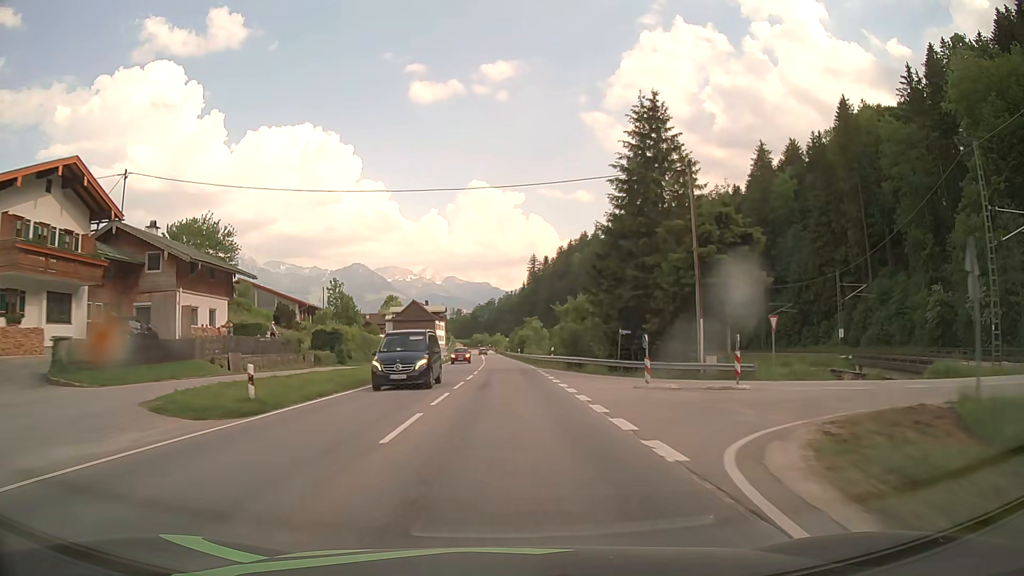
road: primary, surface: asphalt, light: Day
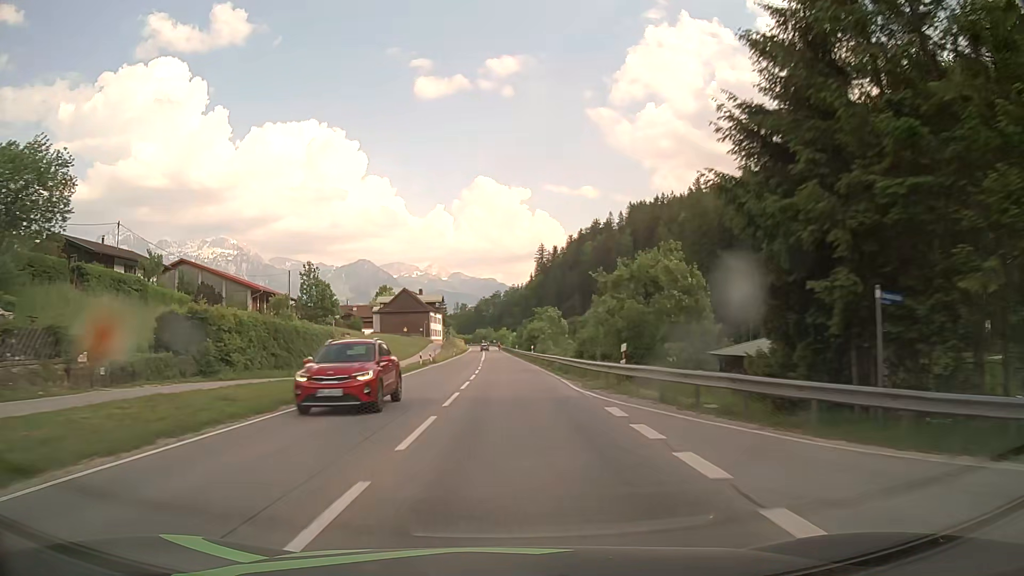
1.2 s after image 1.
(-0.1, +24.9) m; 0°
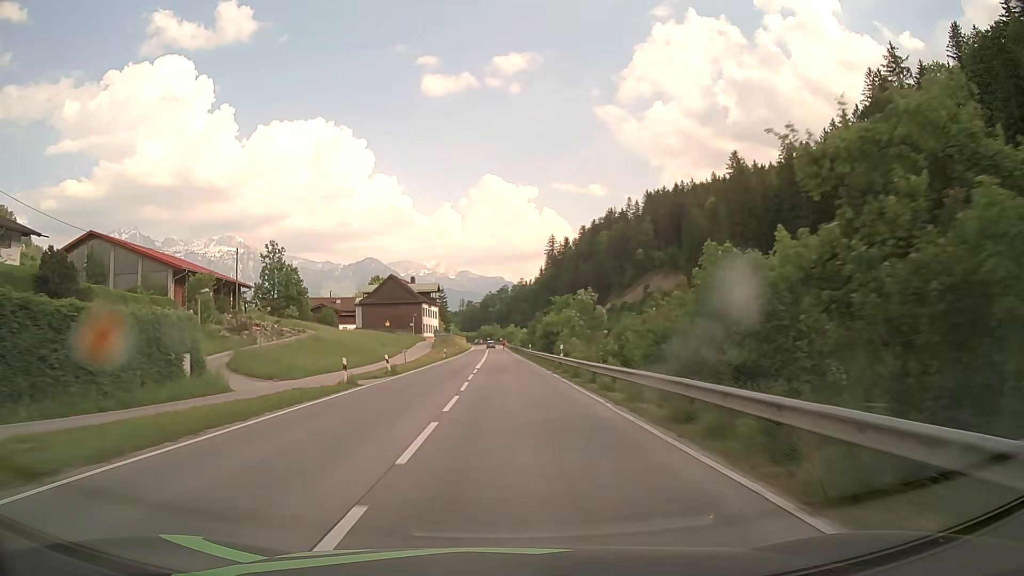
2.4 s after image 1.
(-0.2, +25.0) m; -1°
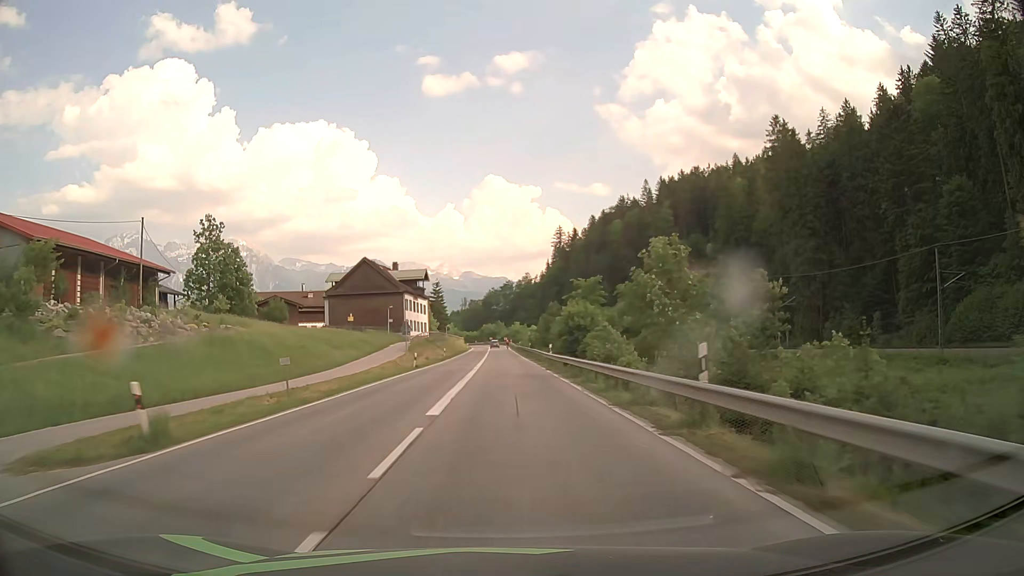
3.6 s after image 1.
(-0.1, +25.1) m; 0°
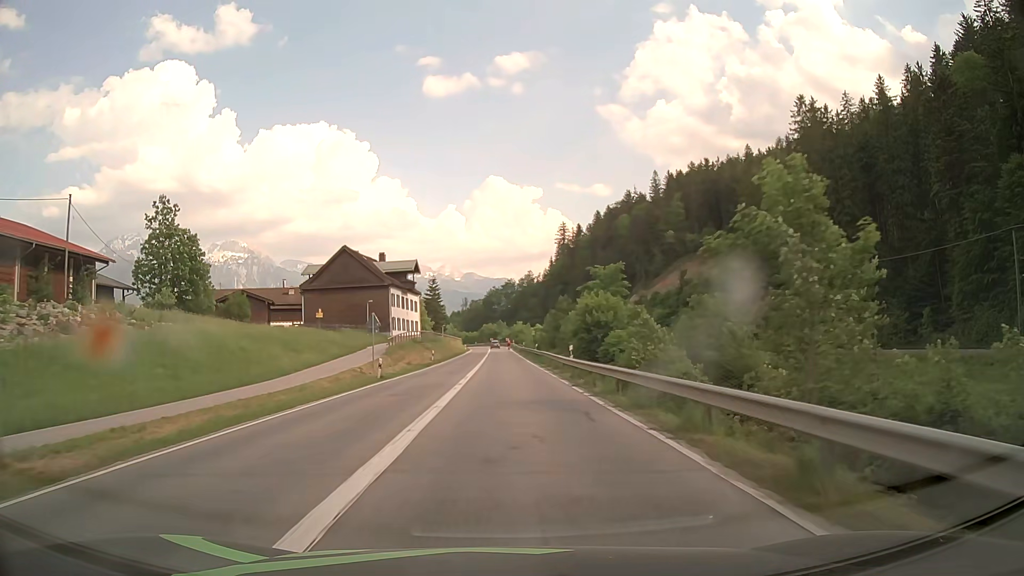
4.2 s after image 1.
(0.0, +12.5) m; 0°
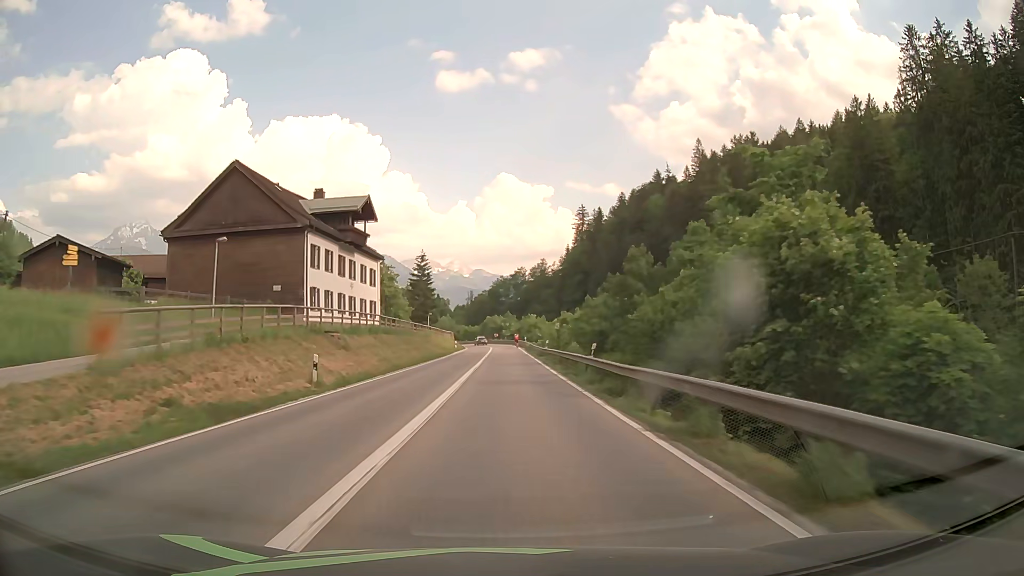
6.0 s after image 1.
(-0.4, +36.3) m; -1°
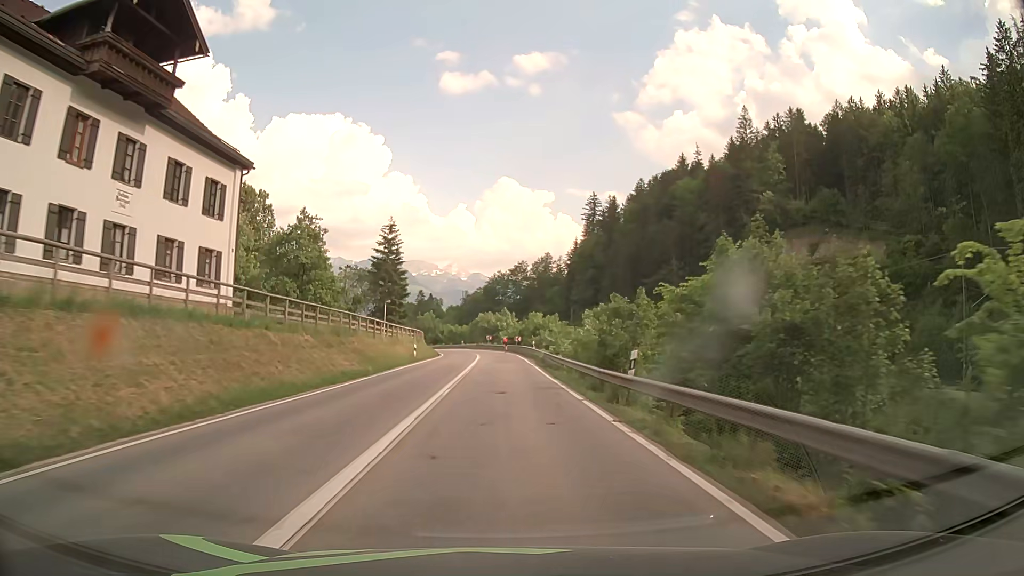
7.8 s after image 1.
(+0.1, +33.8) m; 0°
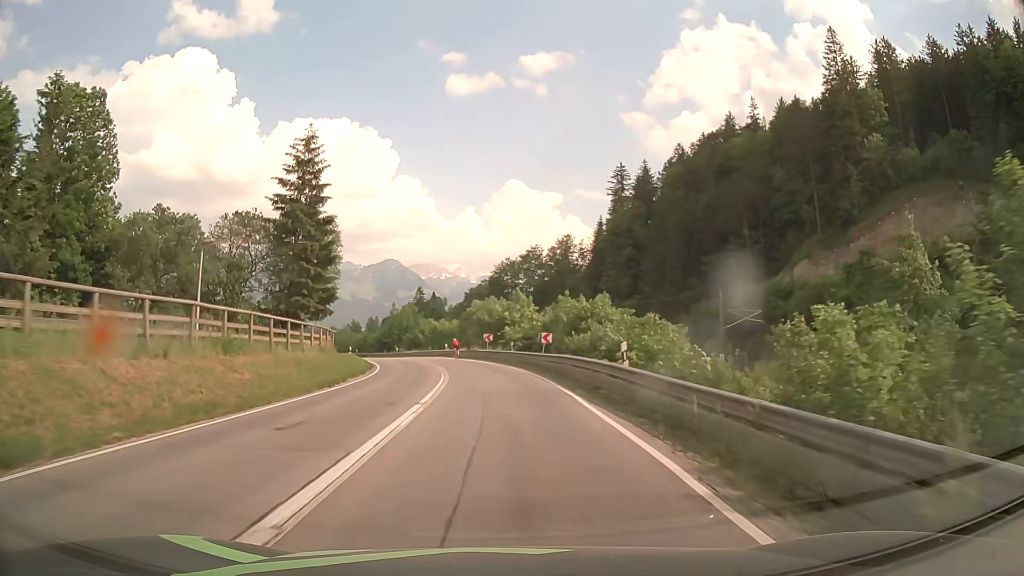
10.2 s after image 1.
(0.0, +41.0) m; 0°
